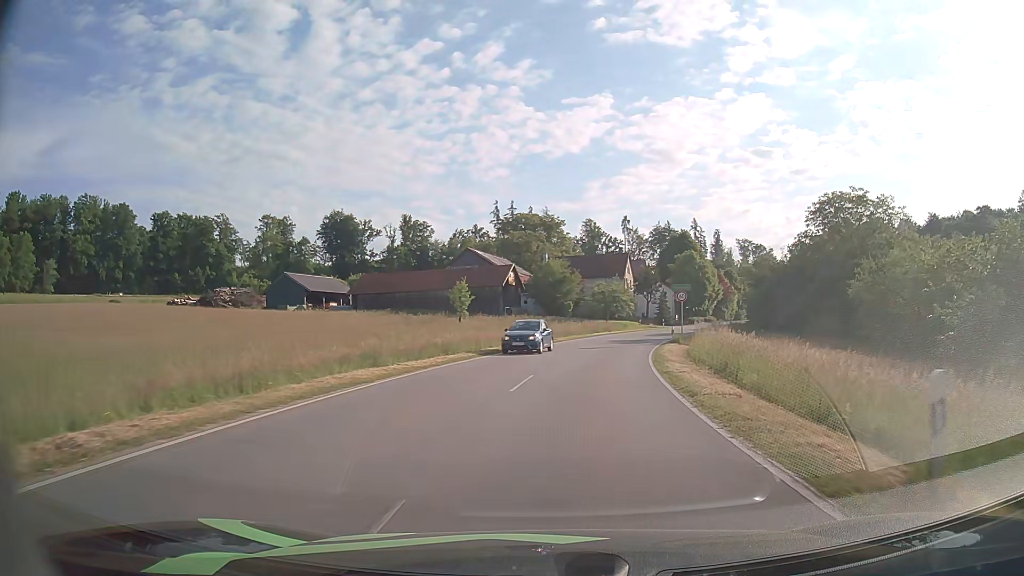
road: tertiary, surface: asphalt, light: Day
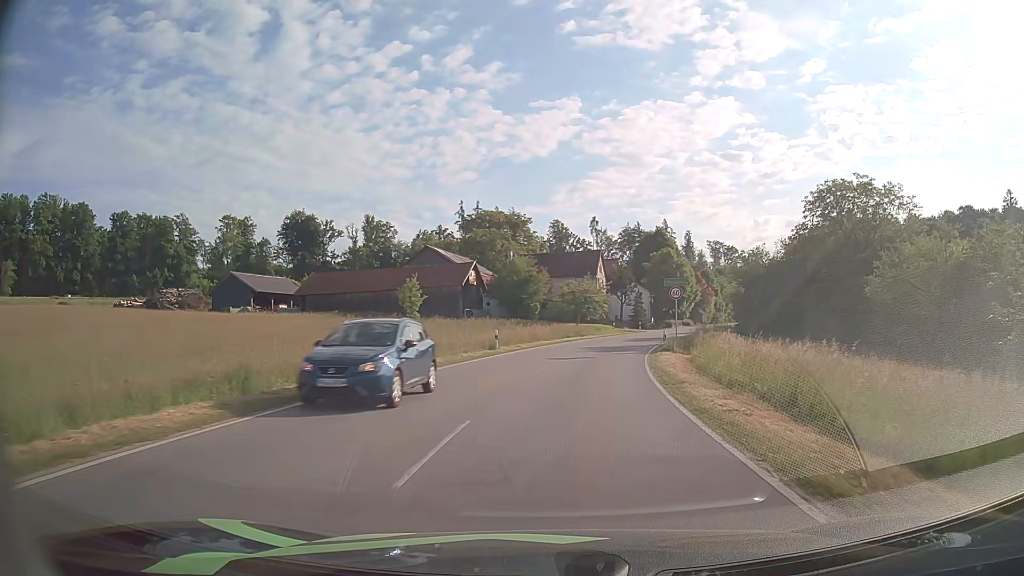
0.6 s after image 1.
(+0.2, +7.7) m; +3°
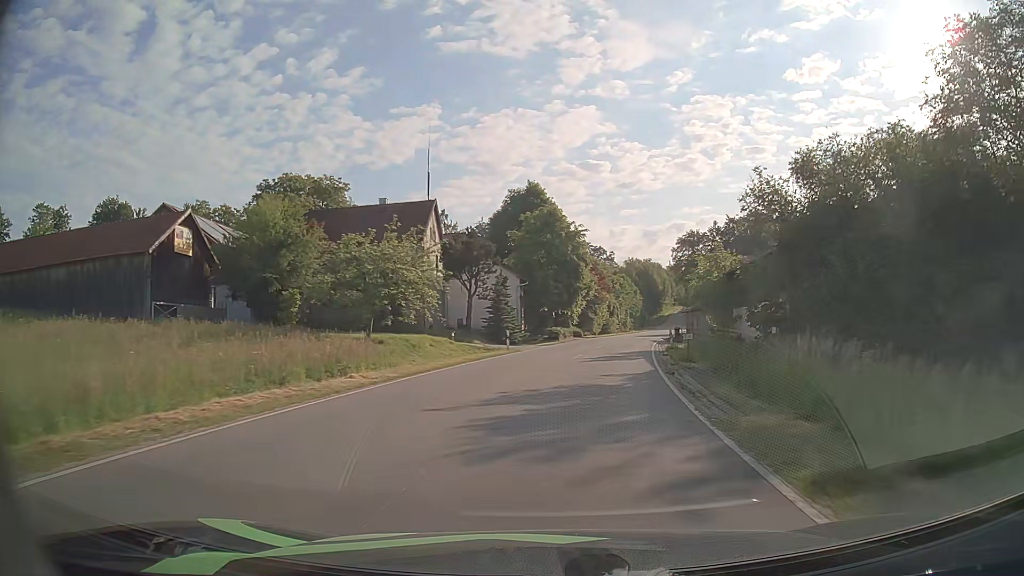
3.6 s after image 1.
(+4.1, +38.9) m; +12°
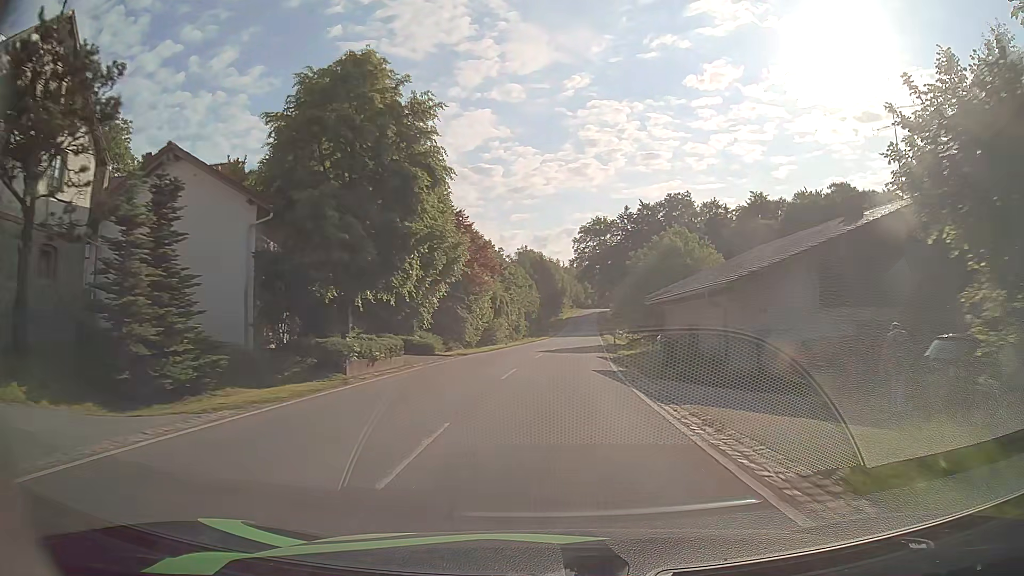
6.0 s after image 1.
(+3.2, +32.8) m; +10°
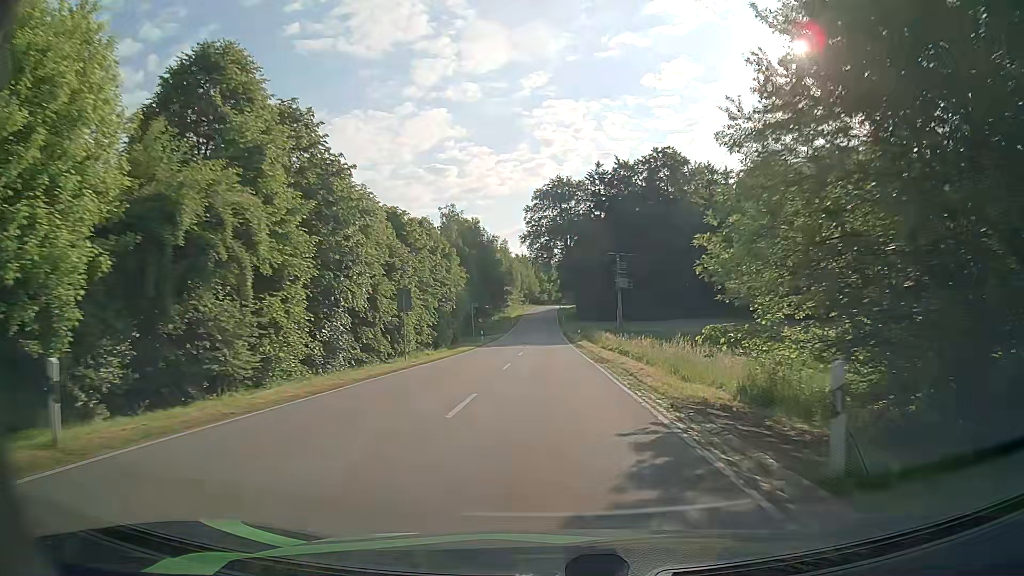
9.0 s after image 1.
(+2.1, +43.8) m; +4°
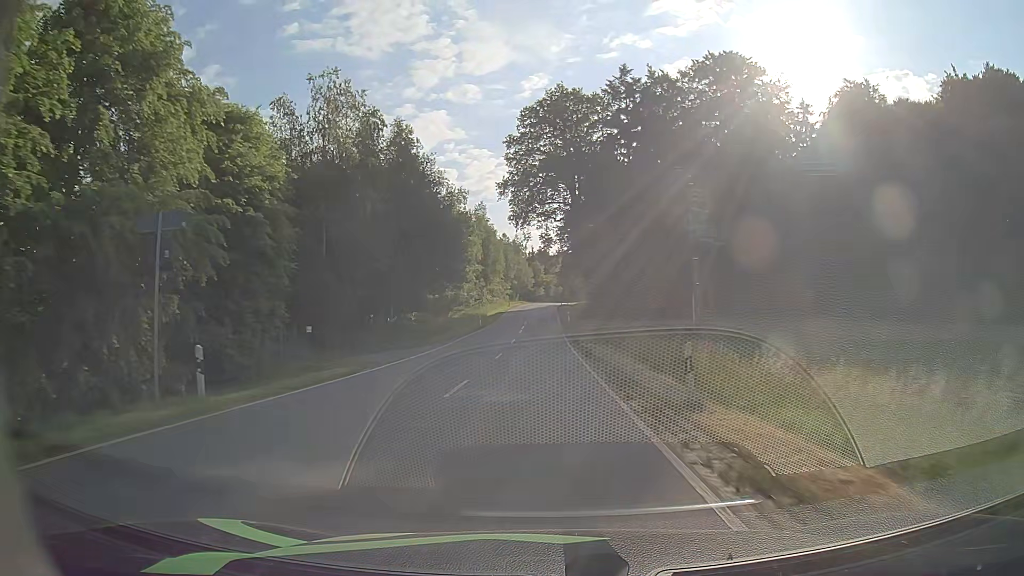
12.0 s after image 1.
(+0.4, +45.7) m; 0°
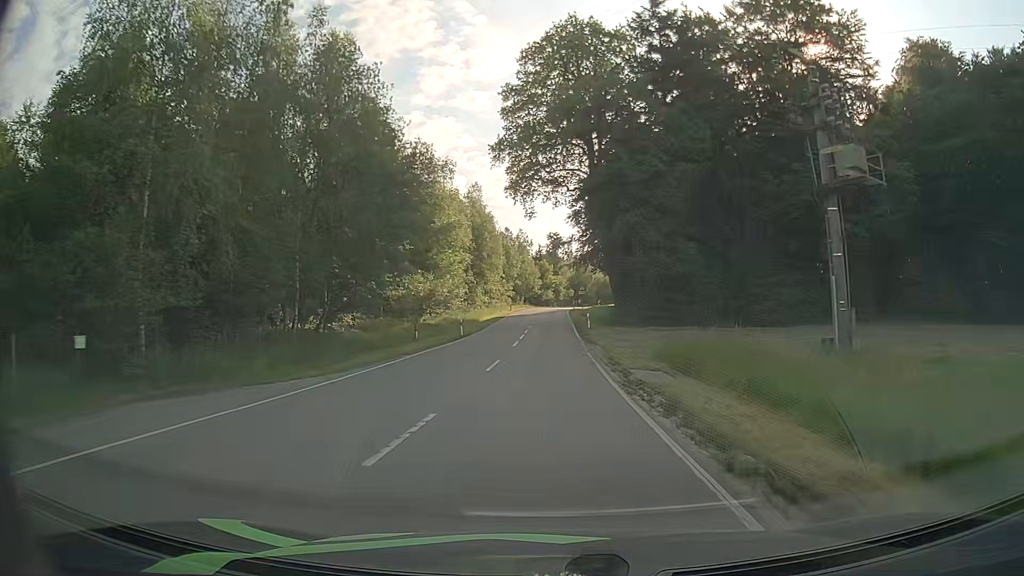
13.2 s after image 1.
(-0.1, +18.3) m; -1°
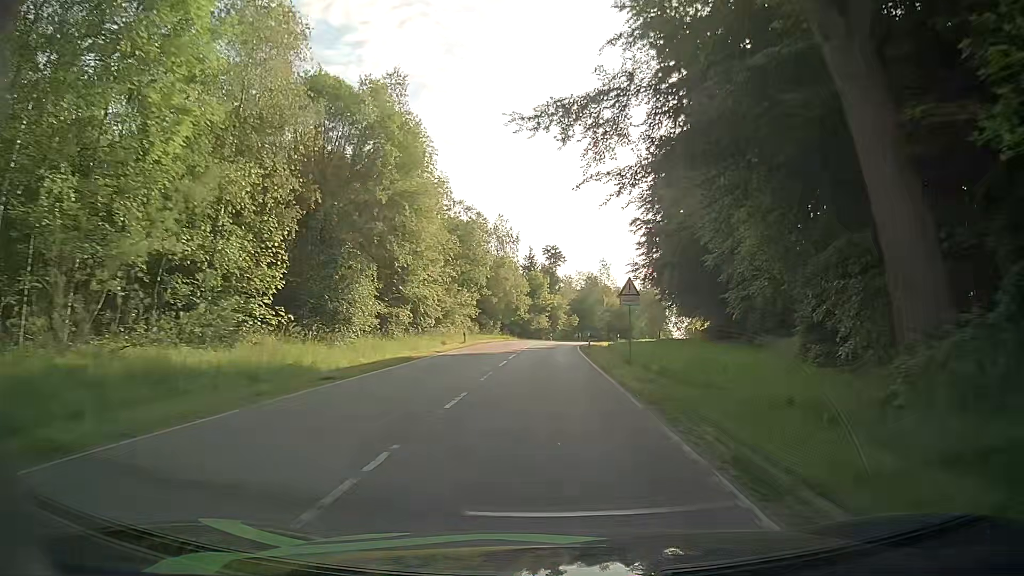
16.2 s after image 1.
(+0.1, +44.5) m; +1°
(0, +10) (0, +20) (0, +30) (0, +40) (0, +50) (+1, +60) (+2, +70) (+5, +80) (+8, +89) (+12, +98) m
